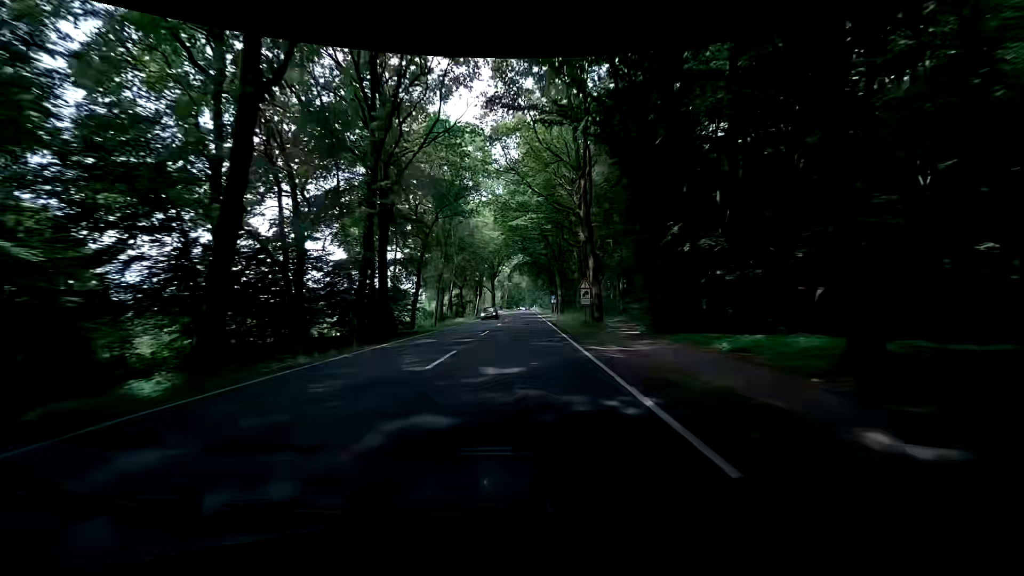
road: primary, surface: asphalt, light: Day
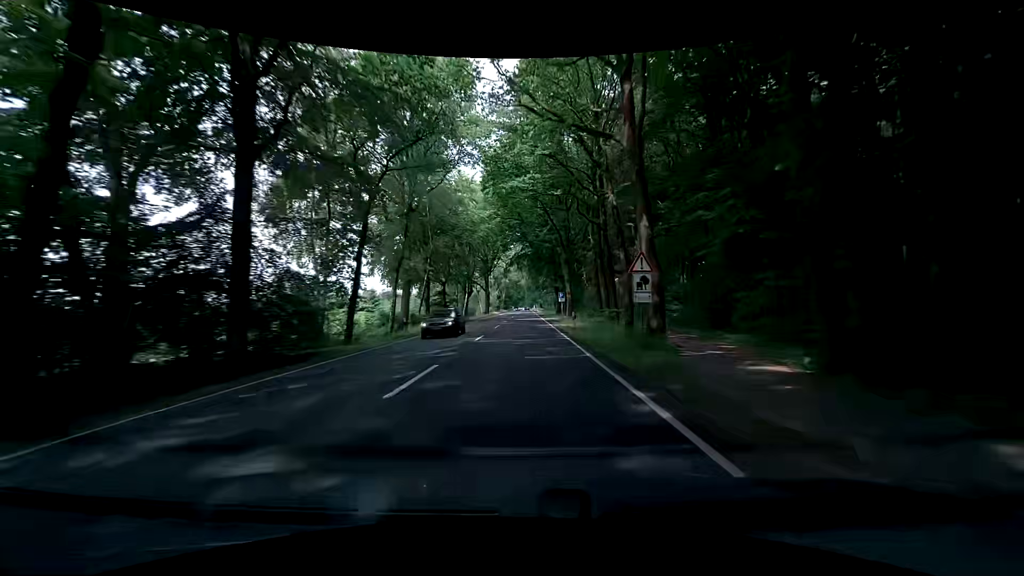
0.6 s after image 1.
(+0.1, +15.8) m; 0°
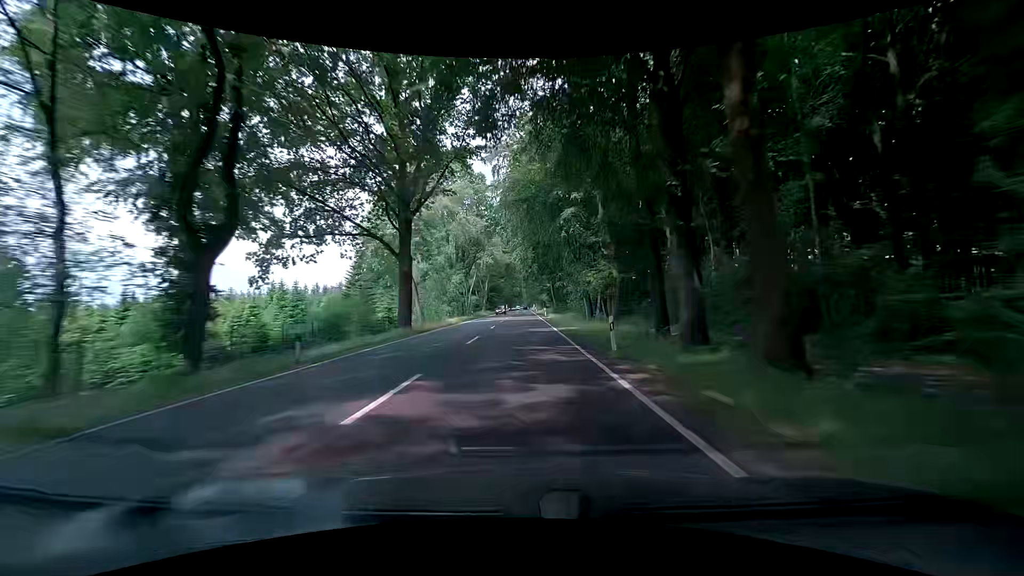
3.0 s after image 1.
(+0.5, +63.1) m; 0°
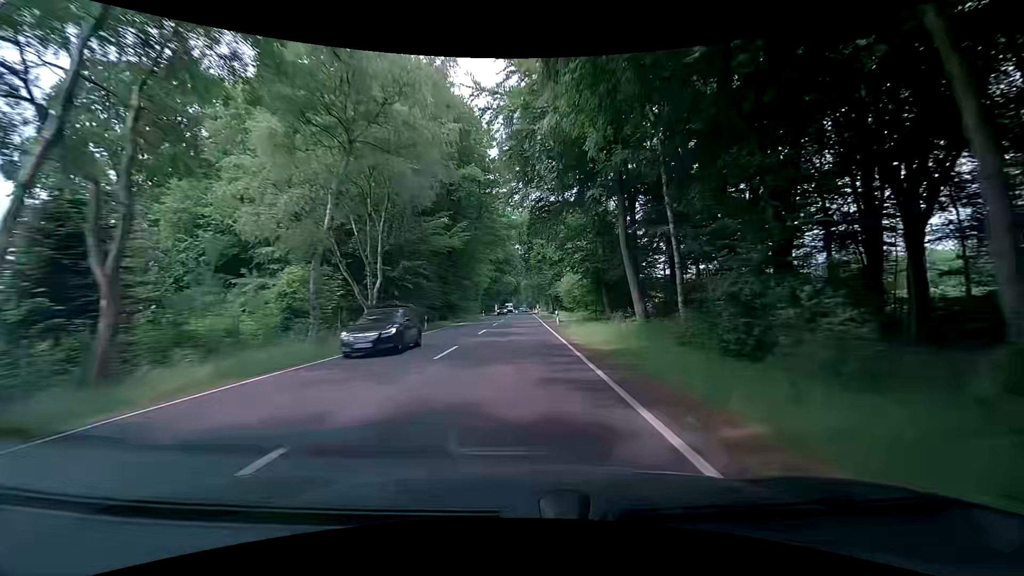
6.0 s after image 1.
(+0.1, +79.0) m; 0°
